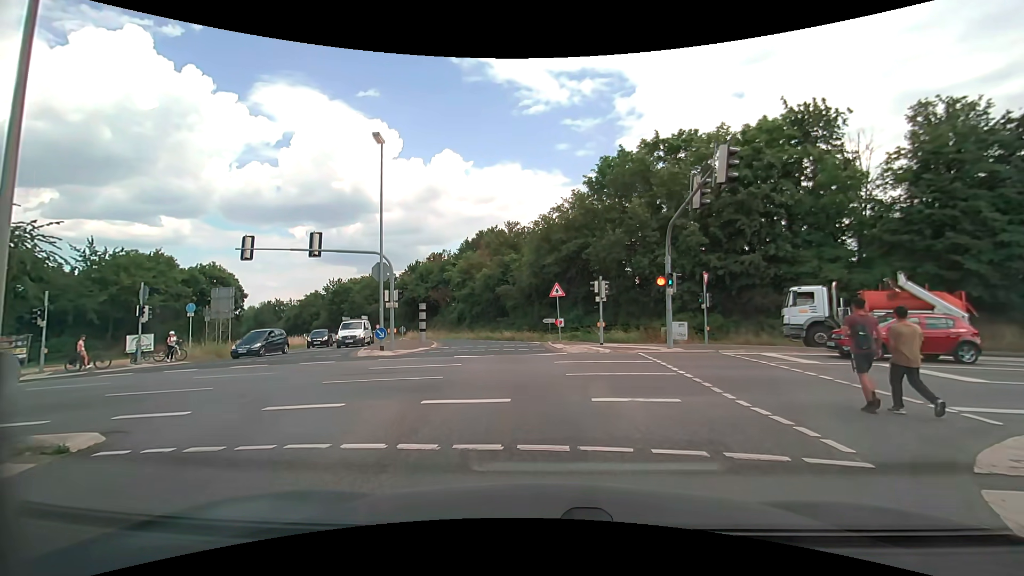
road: secondary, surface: asphalt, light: Day
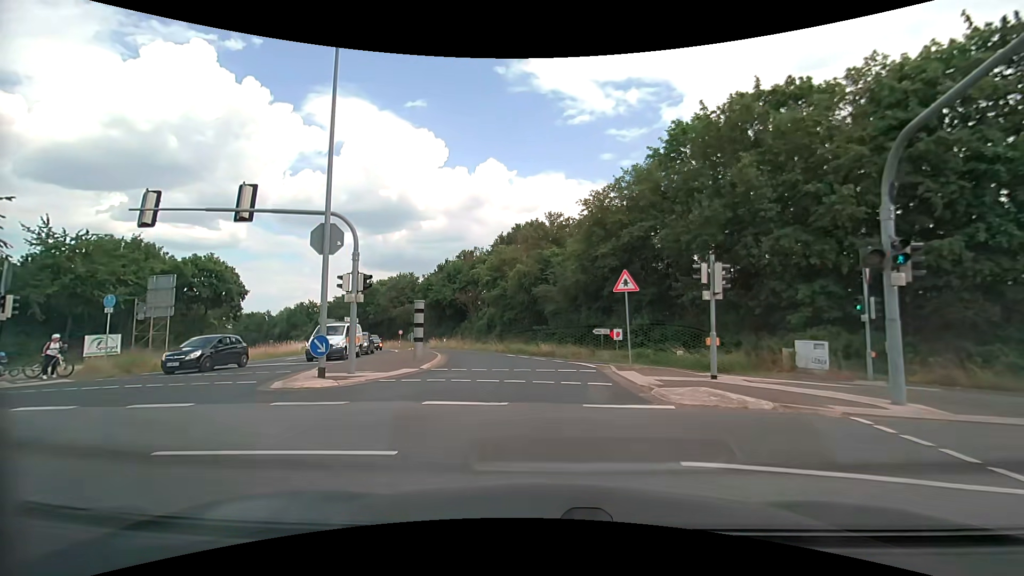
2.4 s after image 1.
(-0.3, +11.1) m; -4°
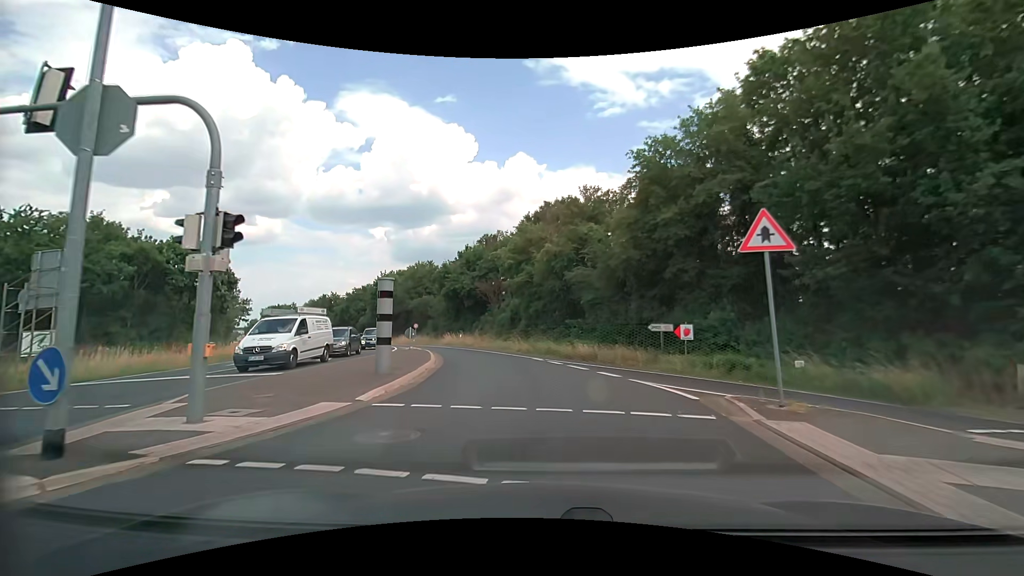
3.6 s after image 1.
(-0.2, +8.7) m; -2°
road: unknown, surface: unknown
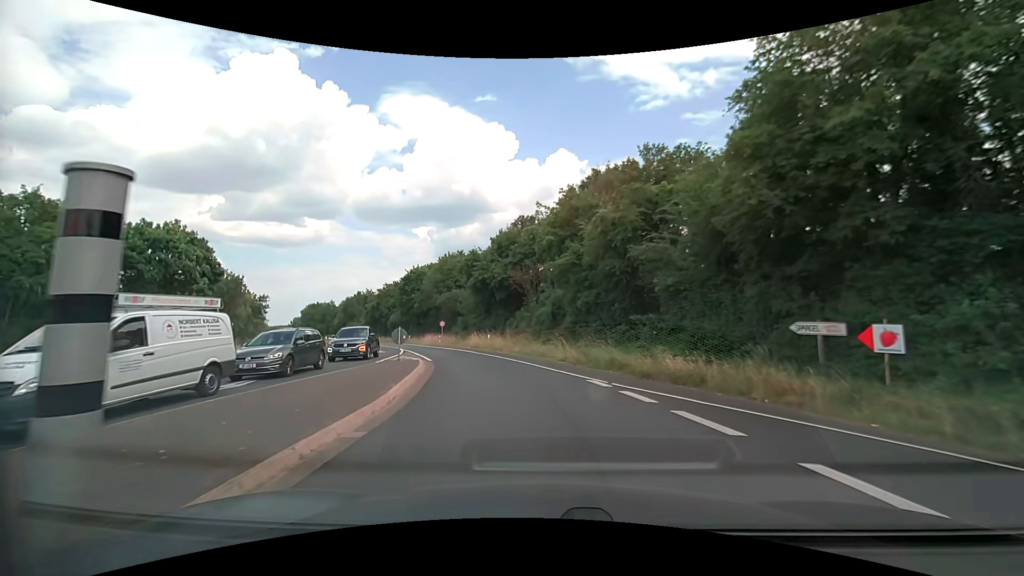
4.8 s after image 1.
(-0.5, +10.1) m; -6°
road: secondary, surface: asphalt
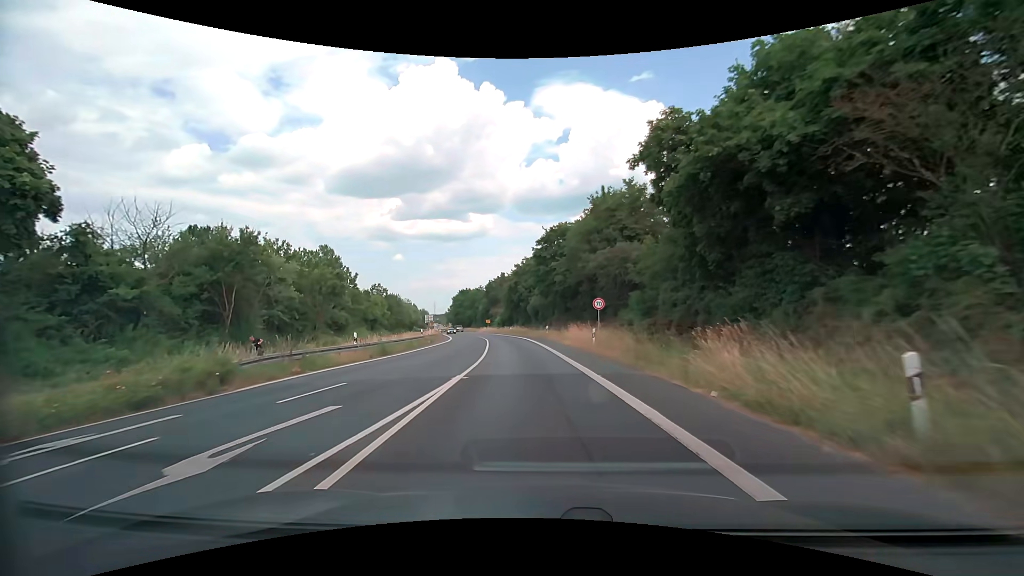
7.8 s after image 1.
(-5.1, +30.2) m; -18°
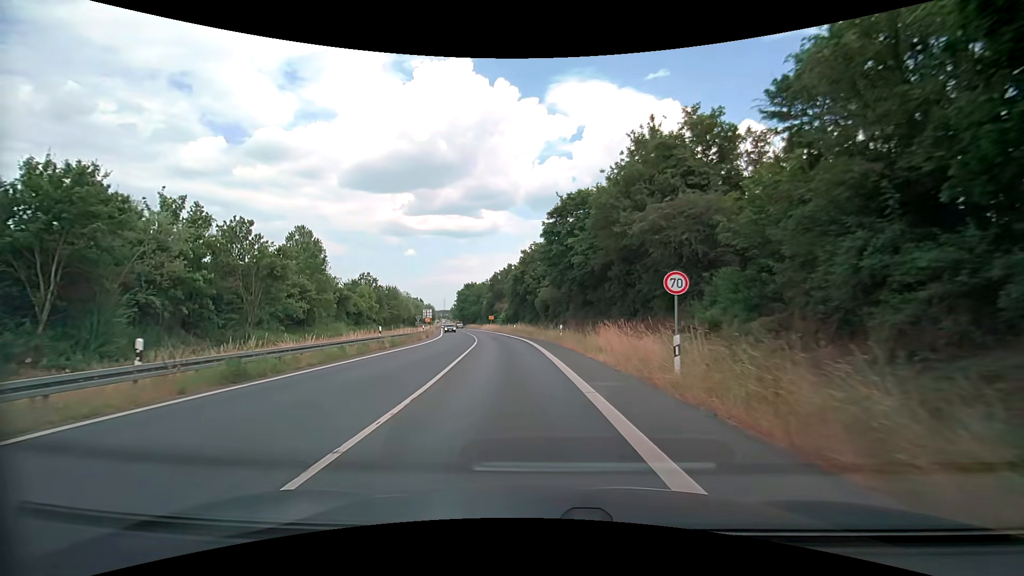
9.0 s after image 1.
(-0.1, +14.1) m; -1°
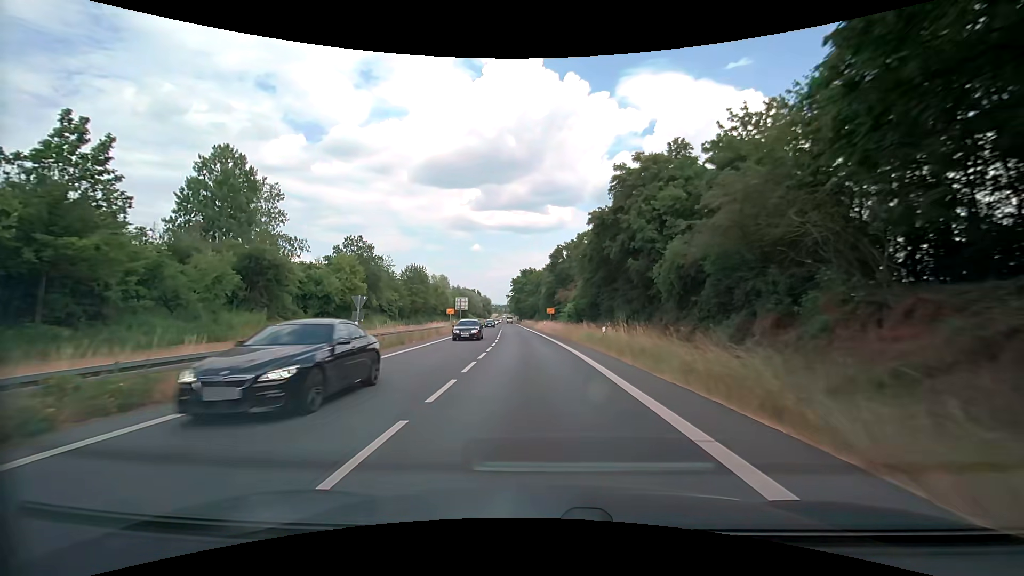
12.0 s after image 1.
(-3.0, +38.2) m; -7°
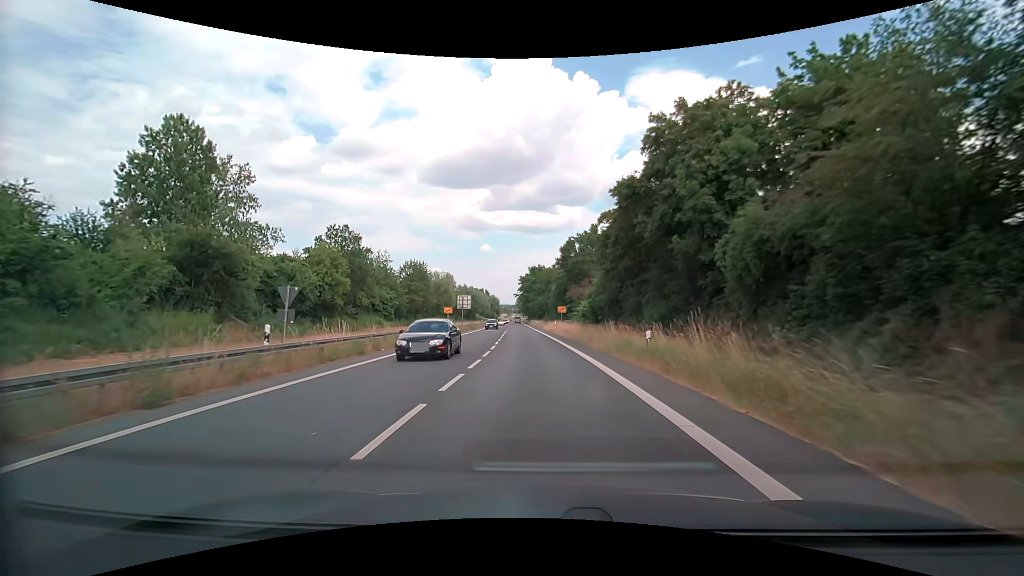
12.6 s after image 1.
(-0.1, +7.9) m; -1°
(0, +10) (0, +20) (0, +30) (-1, +40) (-1, +50) (-2, +60) (-2, +70) (-3, +80) (-3, +90) (-4, +100) m
